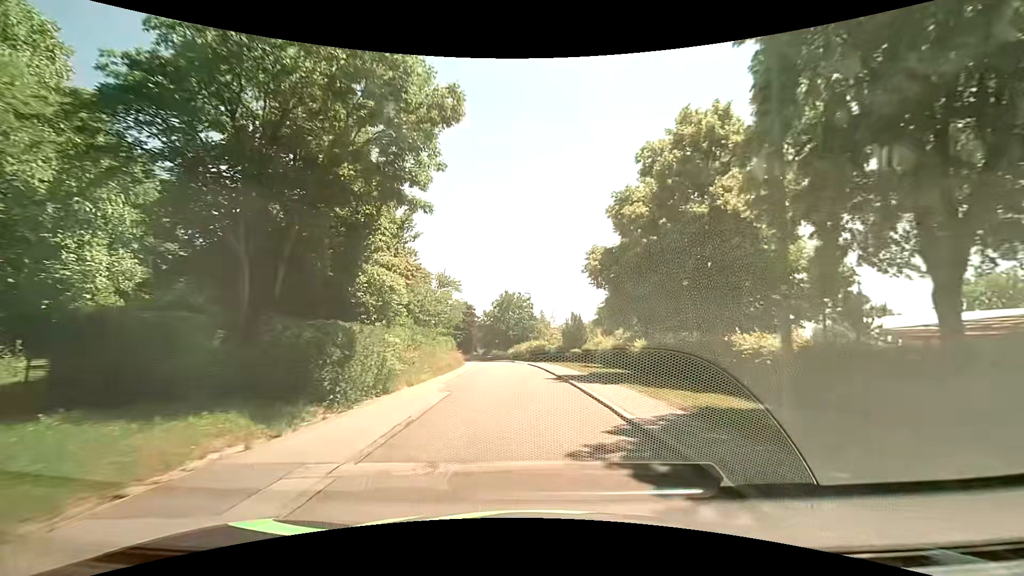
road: residential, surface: asphalt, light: Day
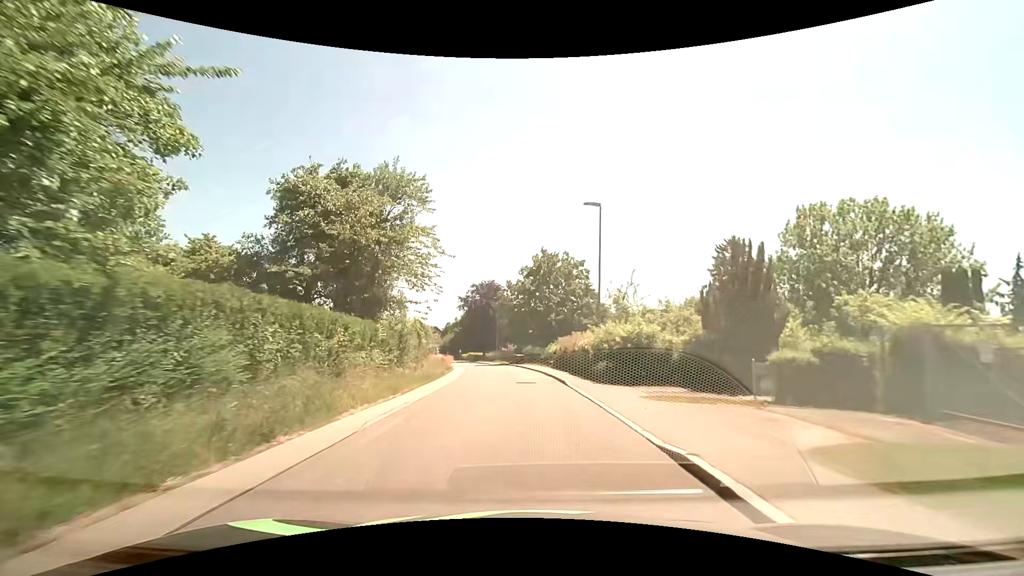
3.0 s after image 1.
(-1.3, +34.8) m; -5°
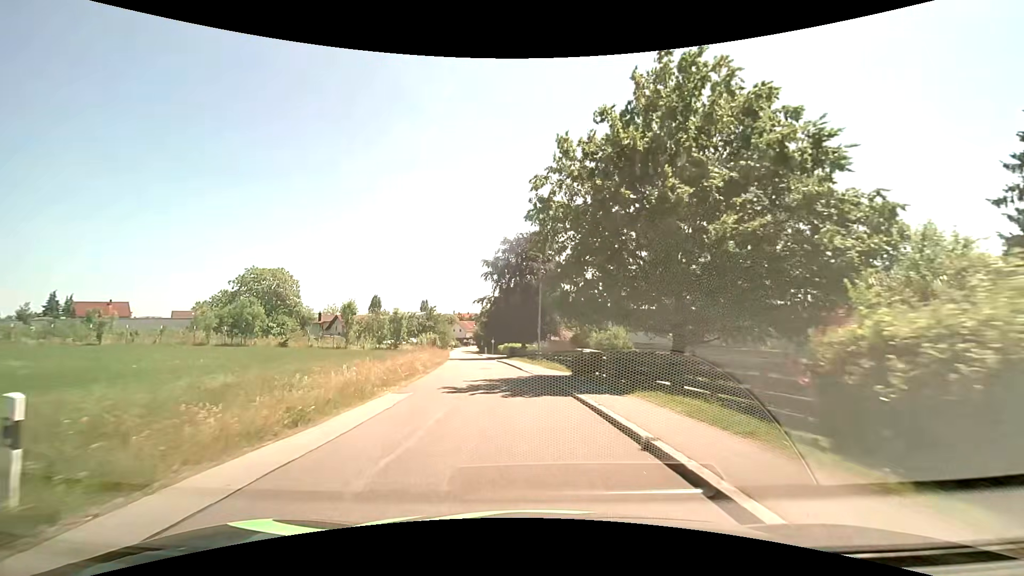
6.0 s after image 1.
(-1.6, +35.4) m; -5°
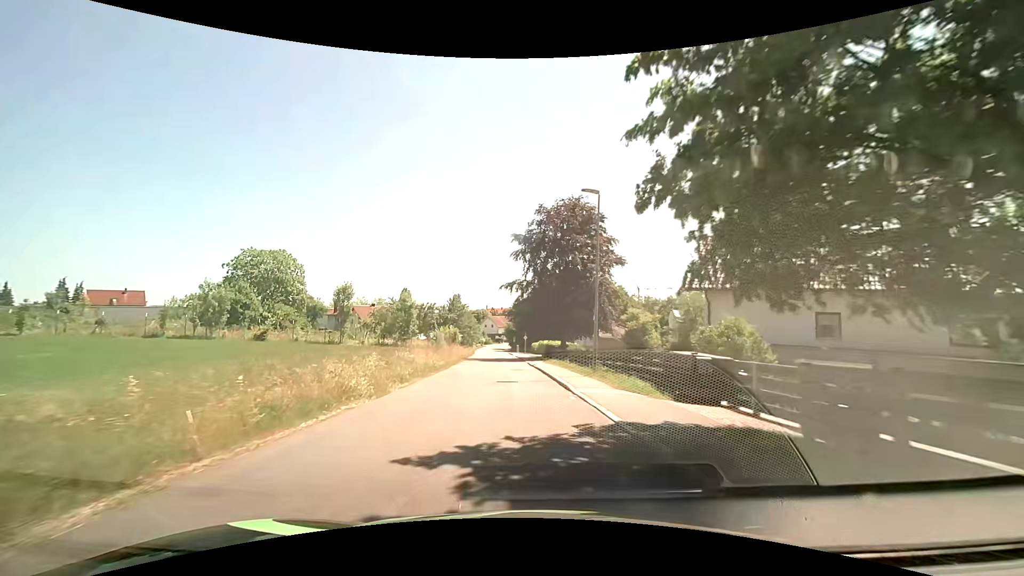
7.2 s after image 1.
(-0.6, +14.1) m; -4°
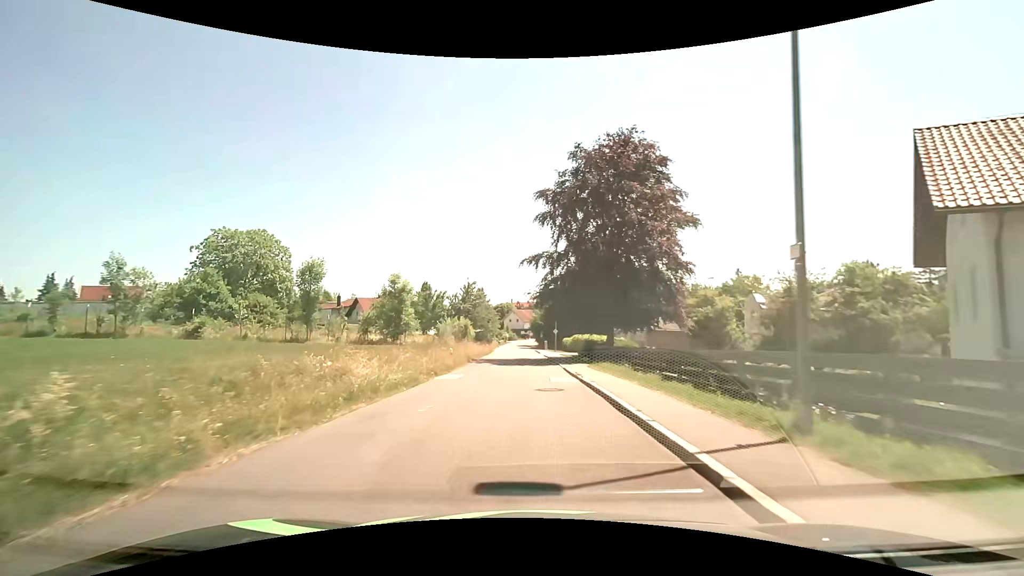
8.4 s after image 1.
(-0.5, +14.1) m; -3°
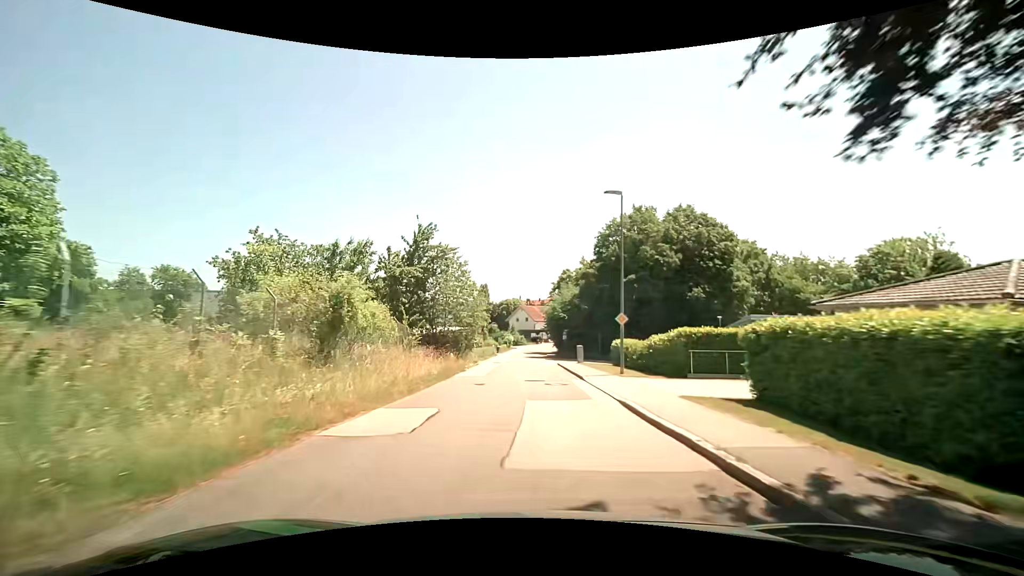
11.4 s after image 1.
(-0.8, +35.4) m; -1°
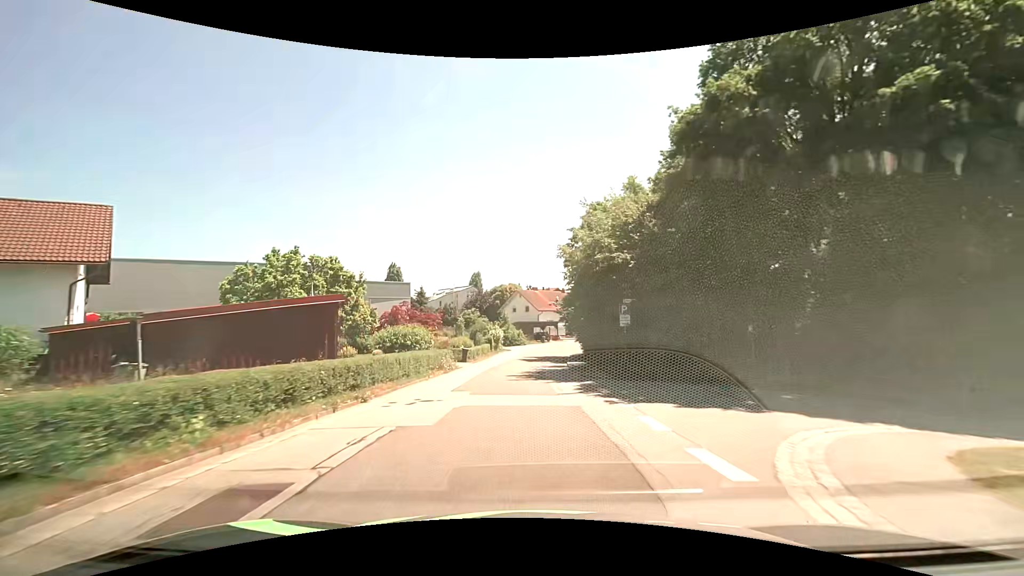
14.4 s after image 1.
(-0.1, +35.3) m; -1°
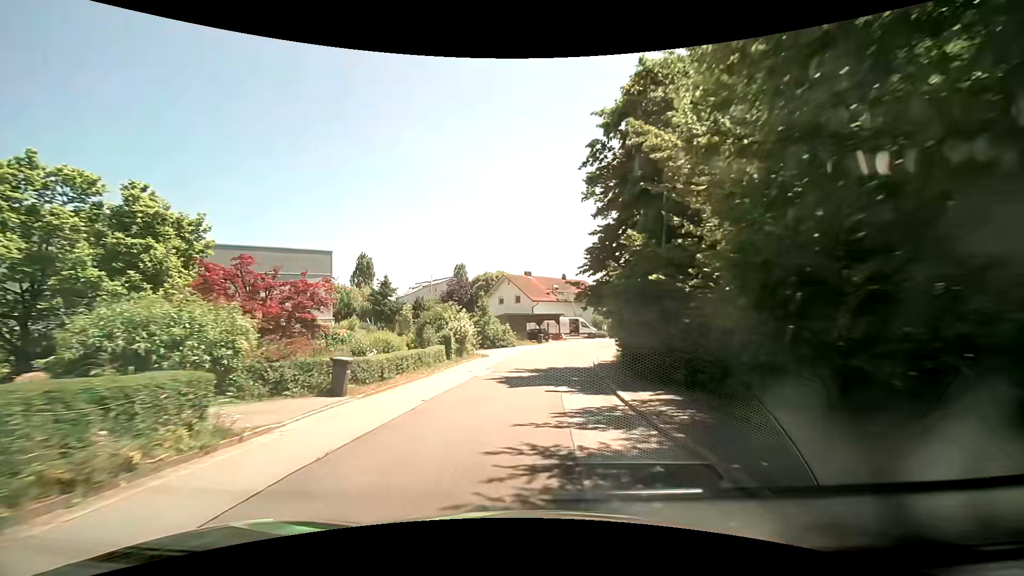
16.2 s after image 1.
(+0.1, +20.9) m; 0°
(0, +10) (+1, +20) (+2, +30) (+4, +40) (+6, +49) (+11, +58) (+16, +66) (+23, +74) (+29, +82) (+36, +89) m
